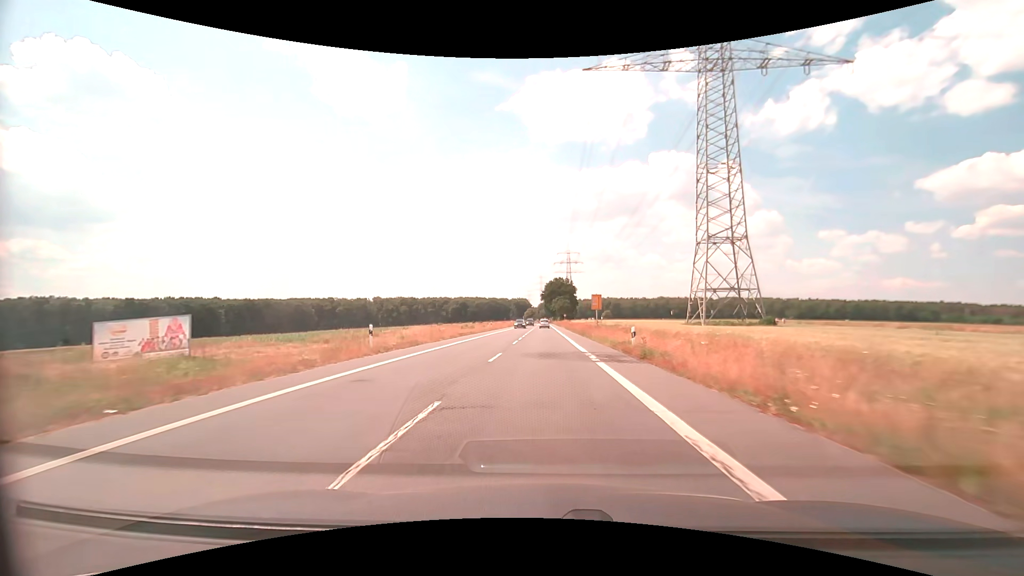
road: secondary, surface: asphalt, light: Day
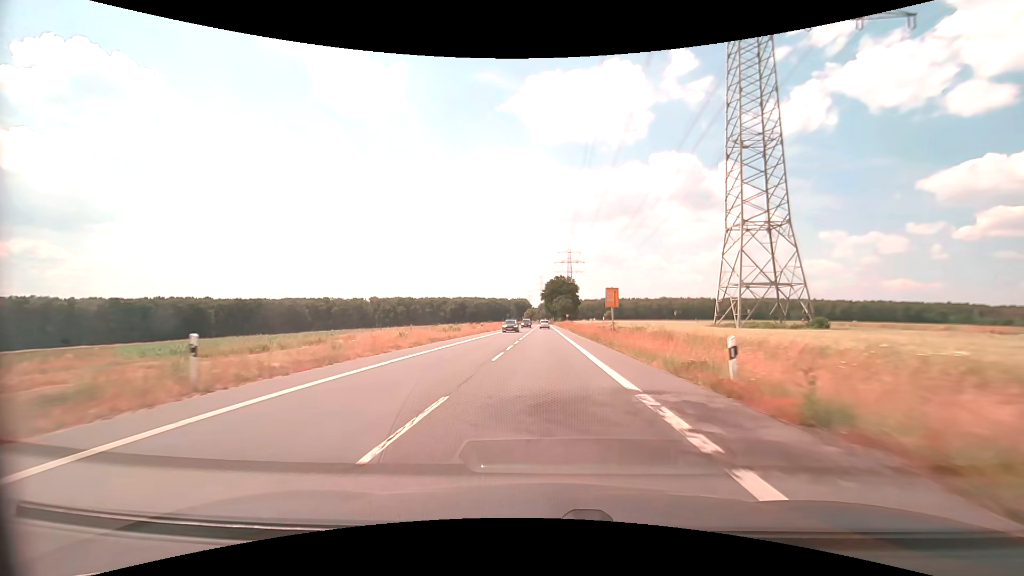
(0.0, +11.3) m; 0°
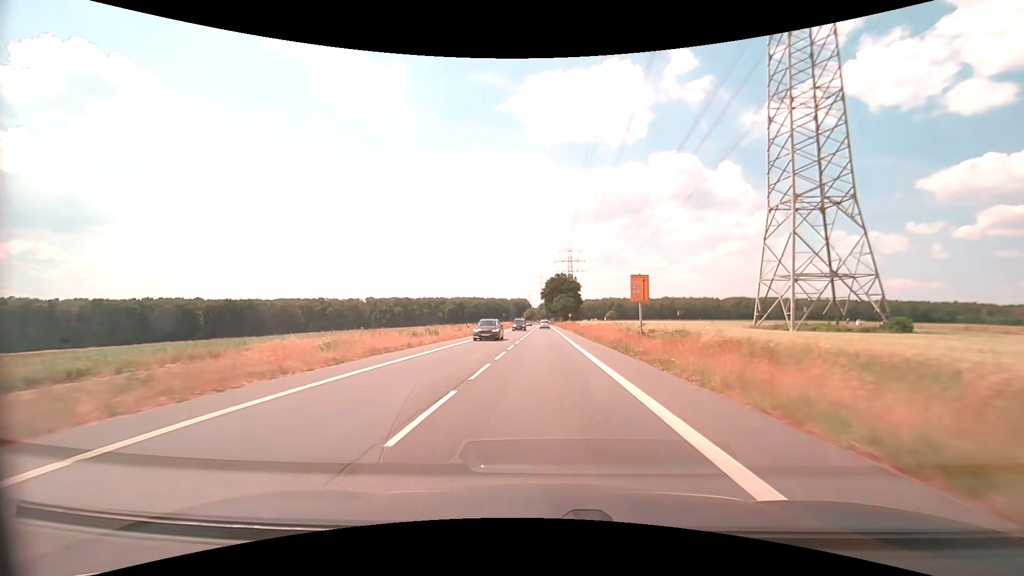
(0.0, +11.3) m; 0°
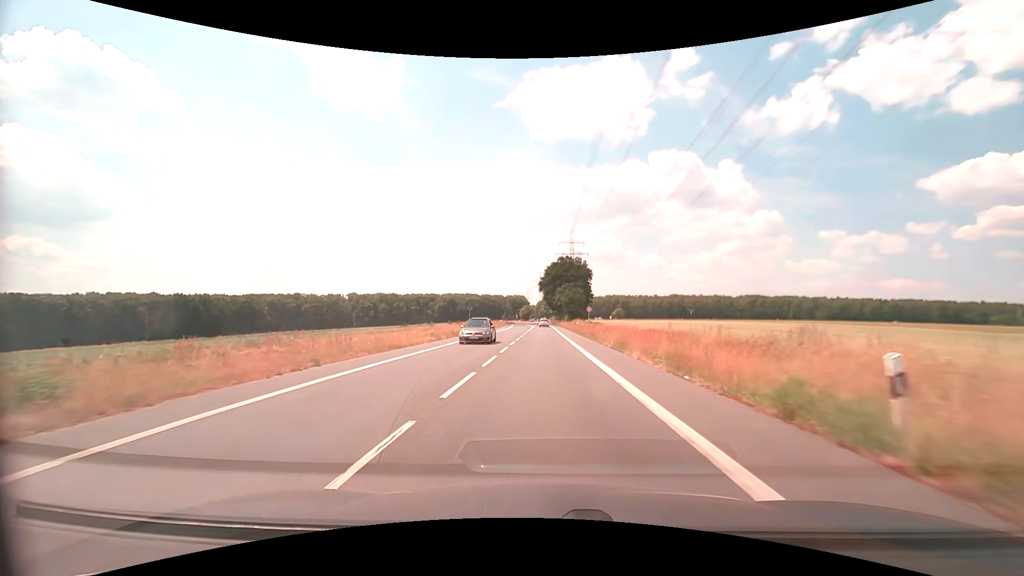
(+0.2, +45.0) m; 0°
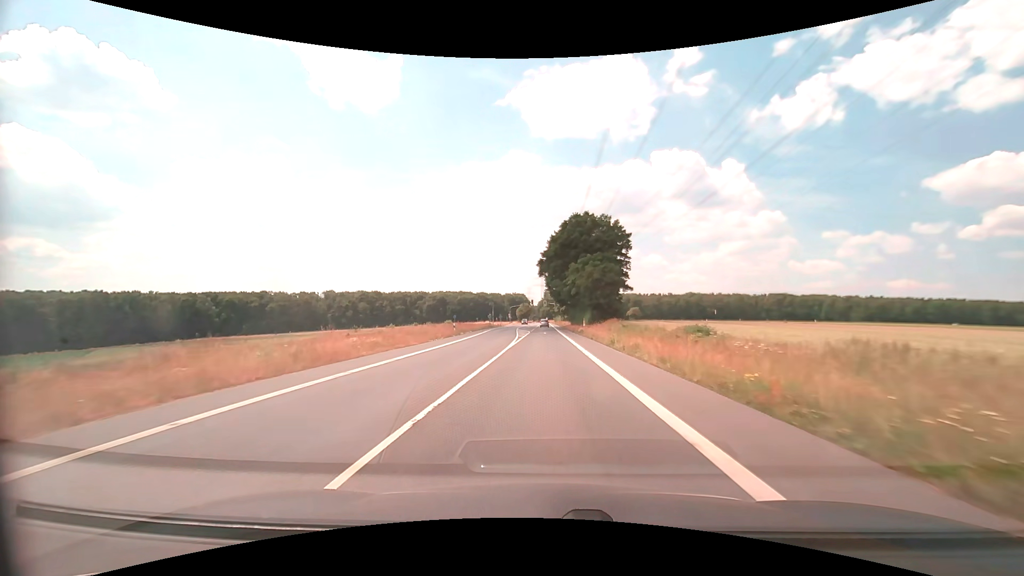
(-0.2, +56.3) m; -1°
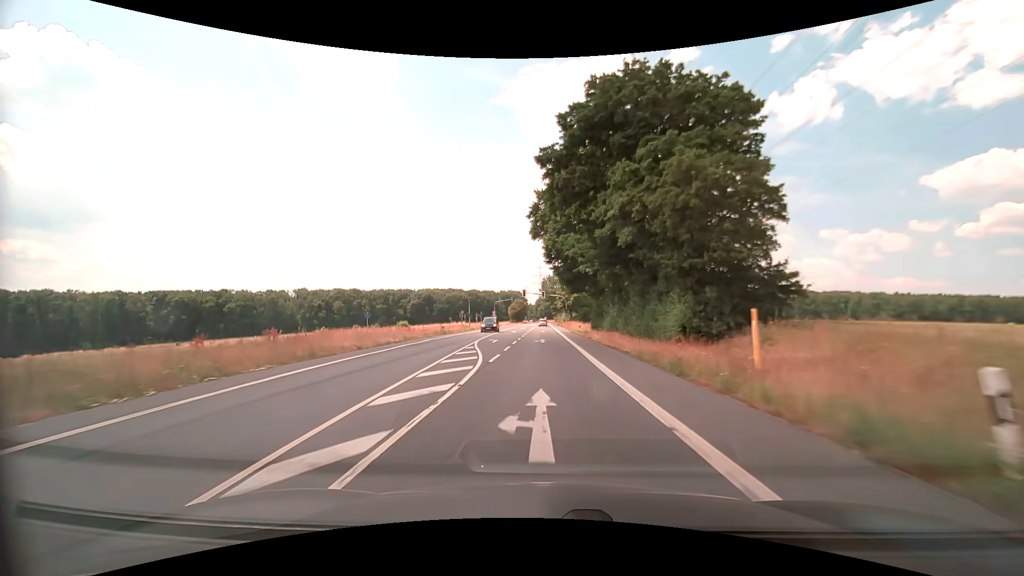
(+0.2, +45.0) m; 0°
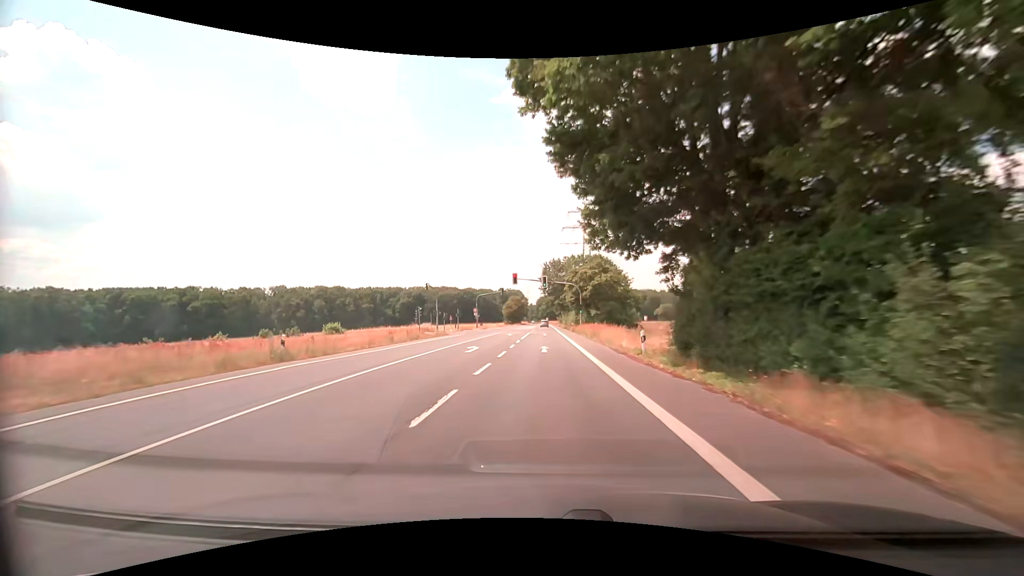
(0.0, +33.8) m; -1°
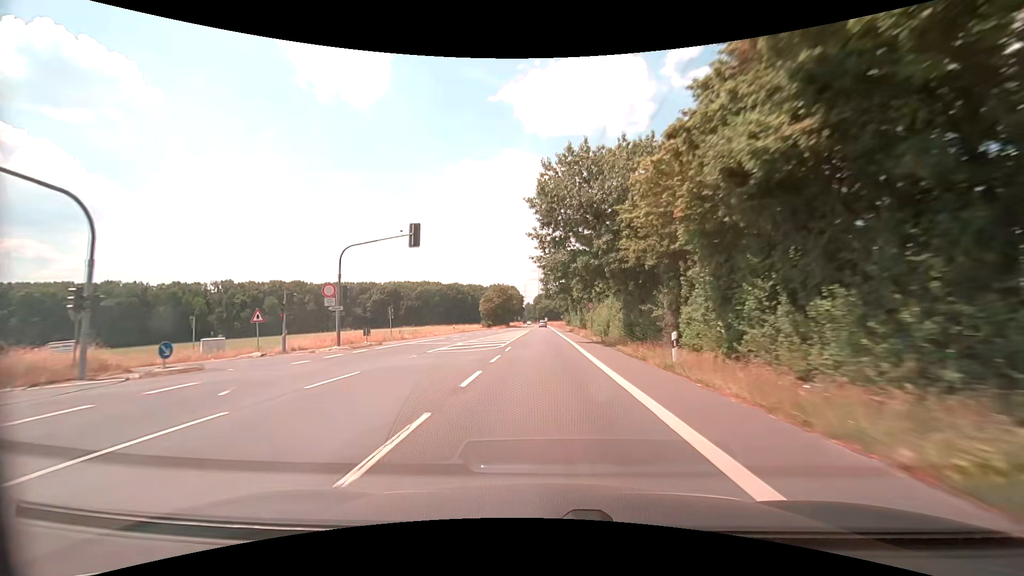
(+0.5, +56.4) m; 0°
(0, +10) (0, +20) (0, +30) (0, +40) (0, +50) (0, +60) (0, +70) (0, +80) (0, +90) (0, +100) m
